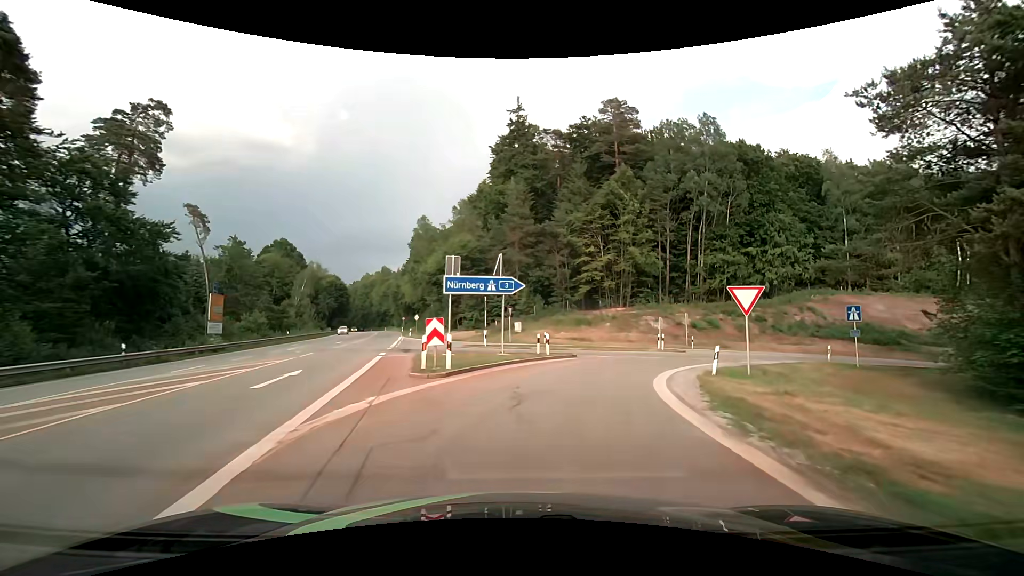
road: motorway_link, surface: asphalt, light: Day
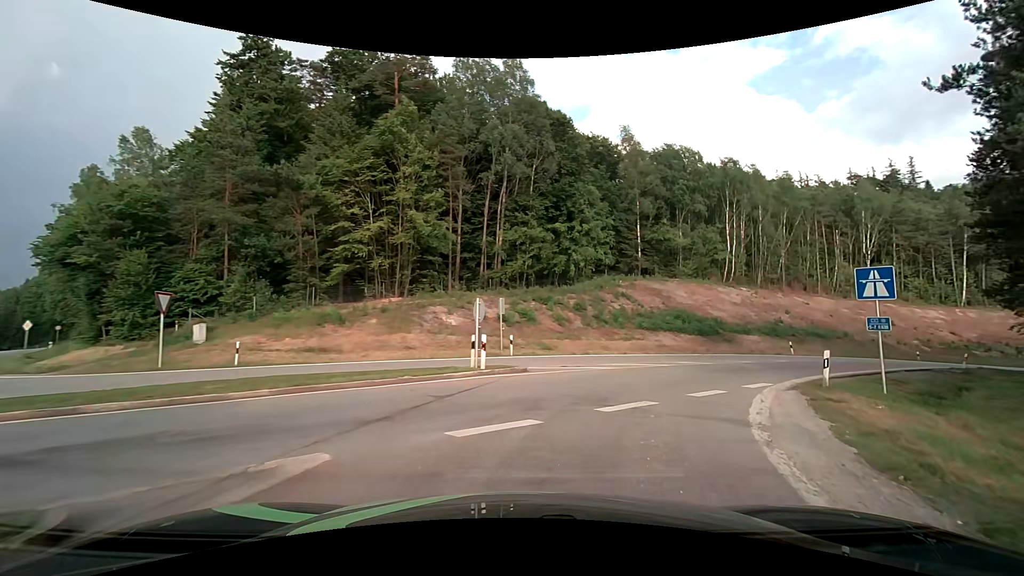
(+3.3, +18.7) m; +25°
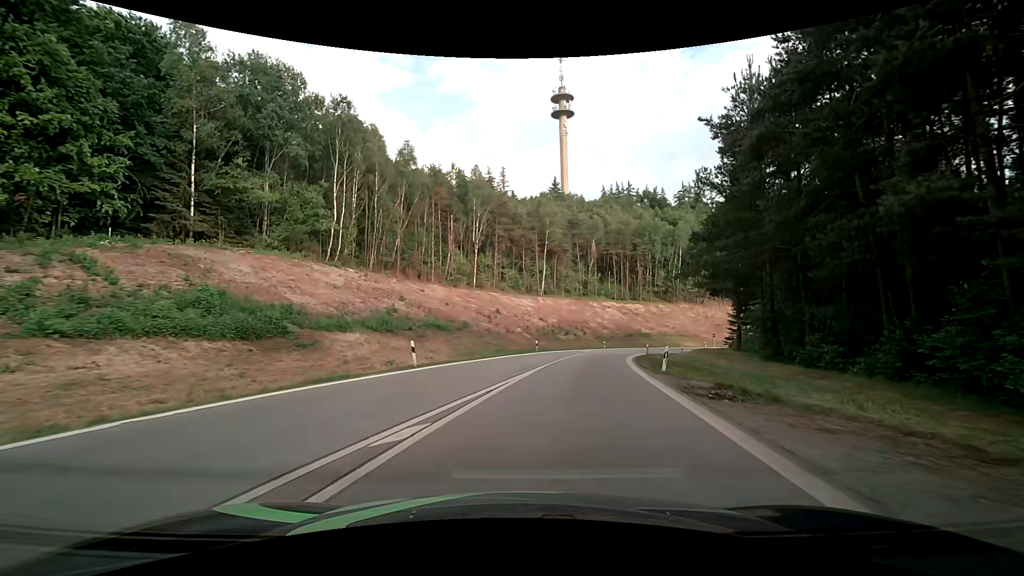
(+9.3, +21.0) m; +42°
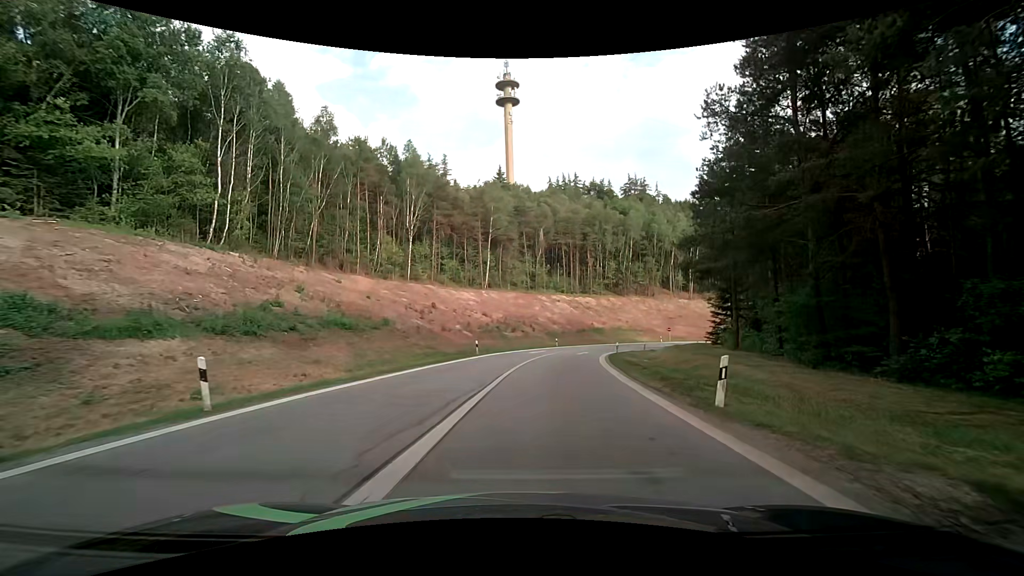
(+0.6, +10.0) m; +6°
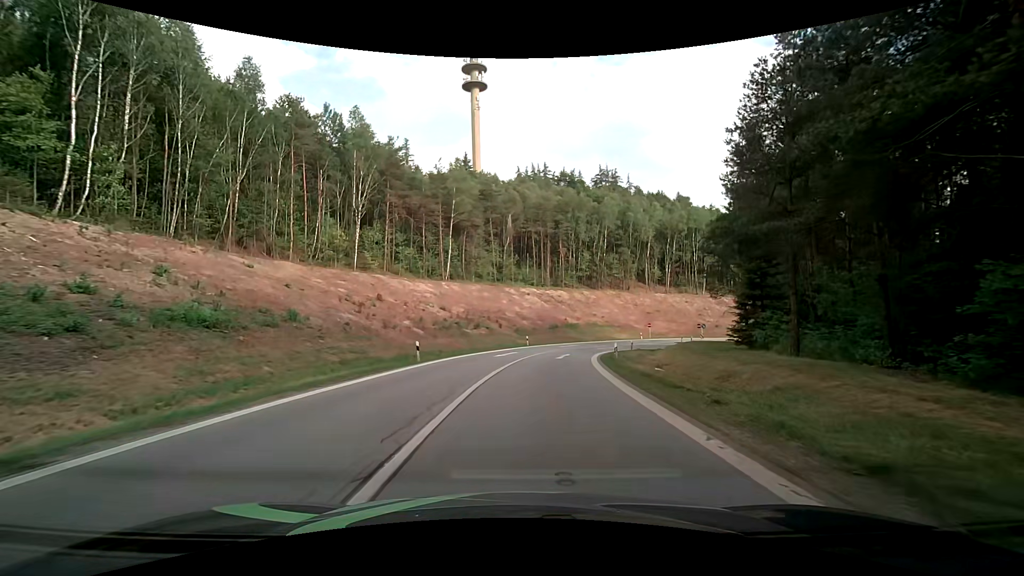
(+0.3, +10.2) m; +4°
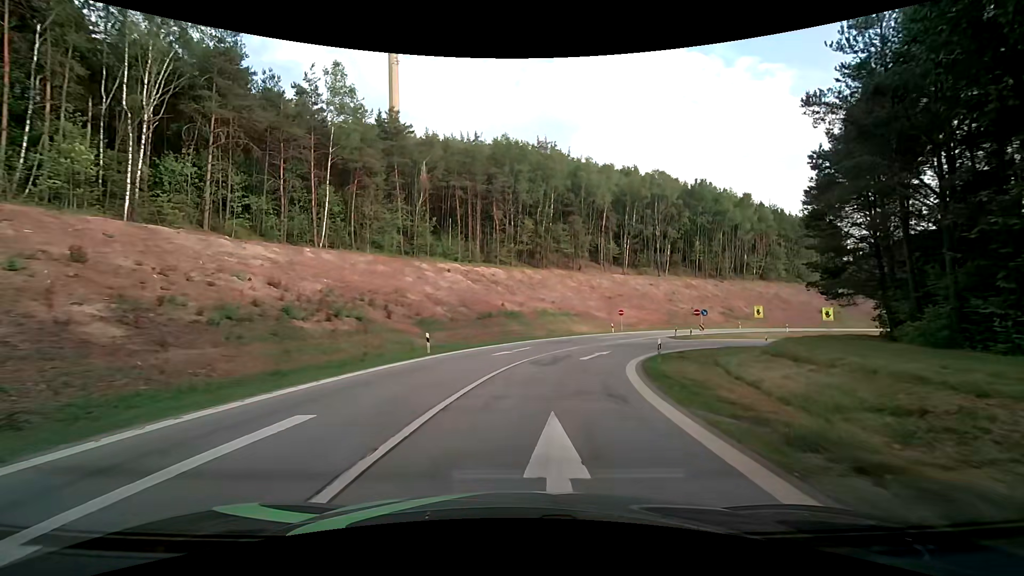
(+1.7, +28.1) m; +8°
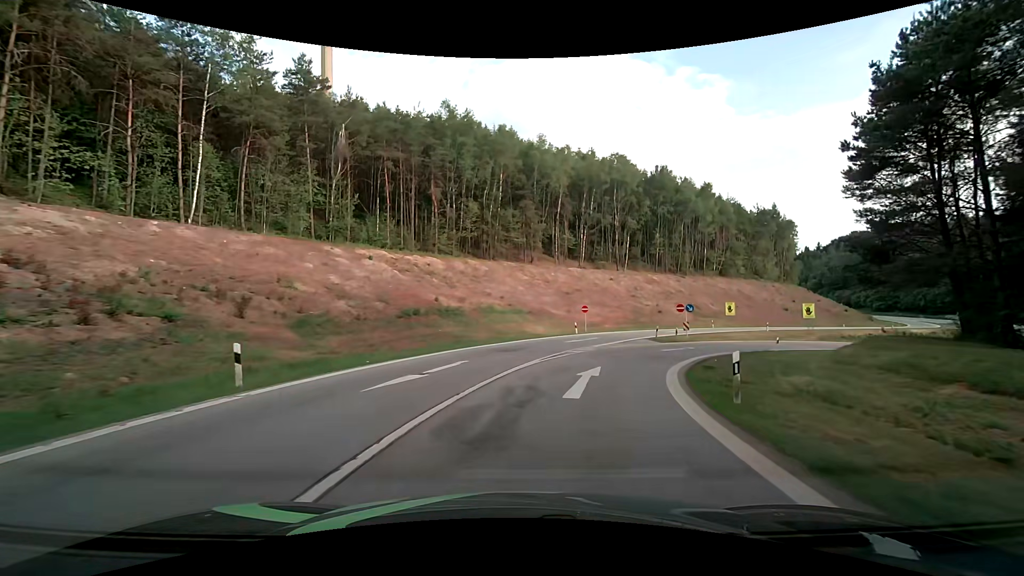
(+0.5, +12.3) m; +5°
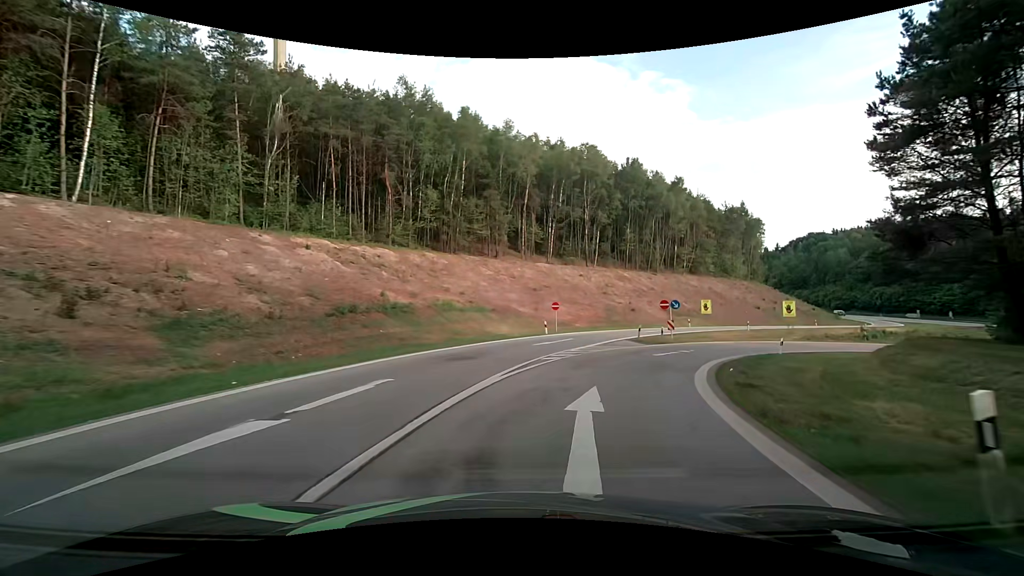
(+0.2, +6.1) m; +4°
(+1, +10) (+3, +20) (+8, +28) (+15, +36) (+23, +42) (+32, +46) (+42, +49) (+52, +49) (+61, +47) (+71, +43) m
